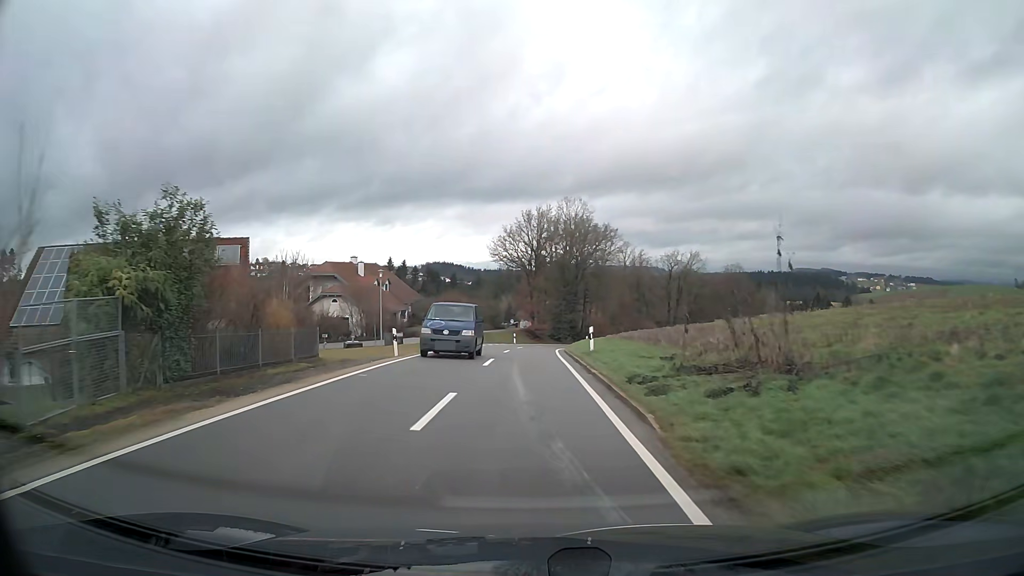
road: tertiary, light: Day
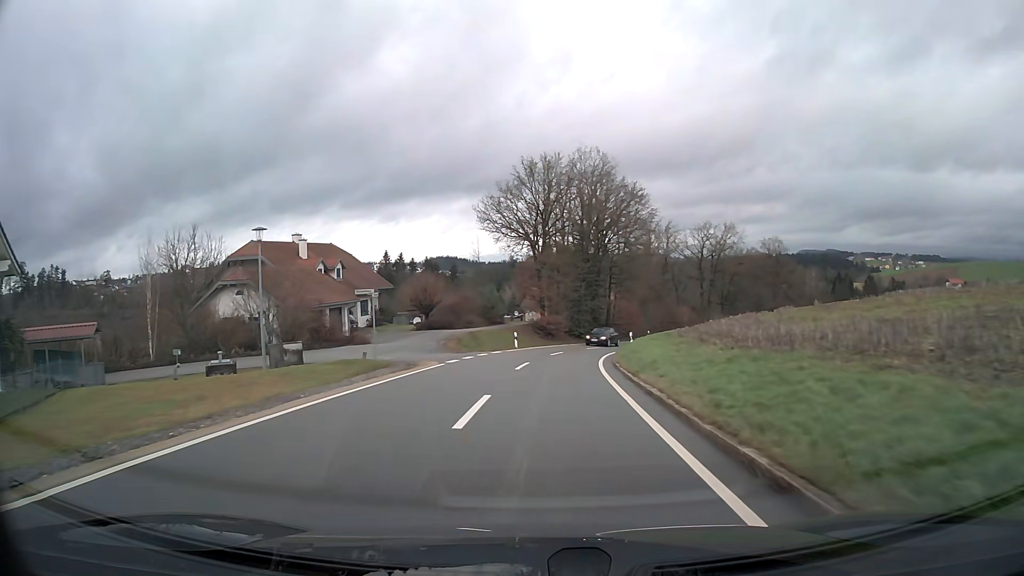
(-0.2, +23.5) m; 0°
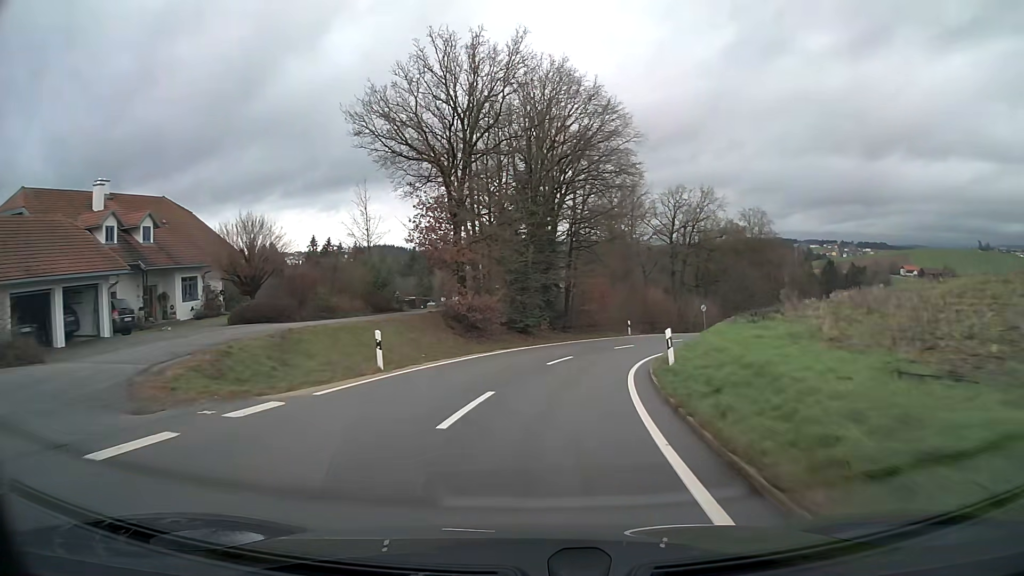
(+1.1, +24.0) m; +6°
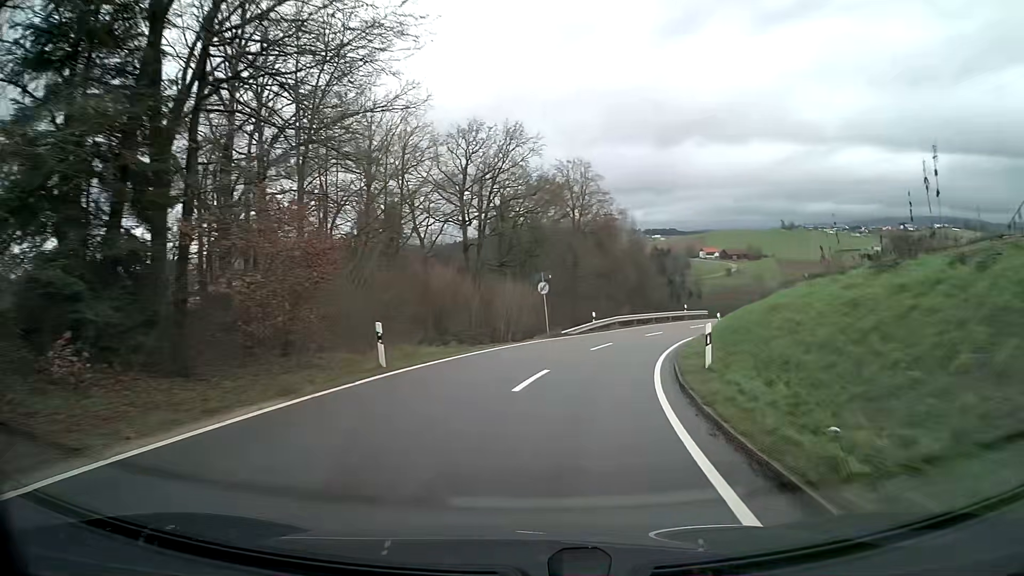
(+5.0, +31.2) m; +19°
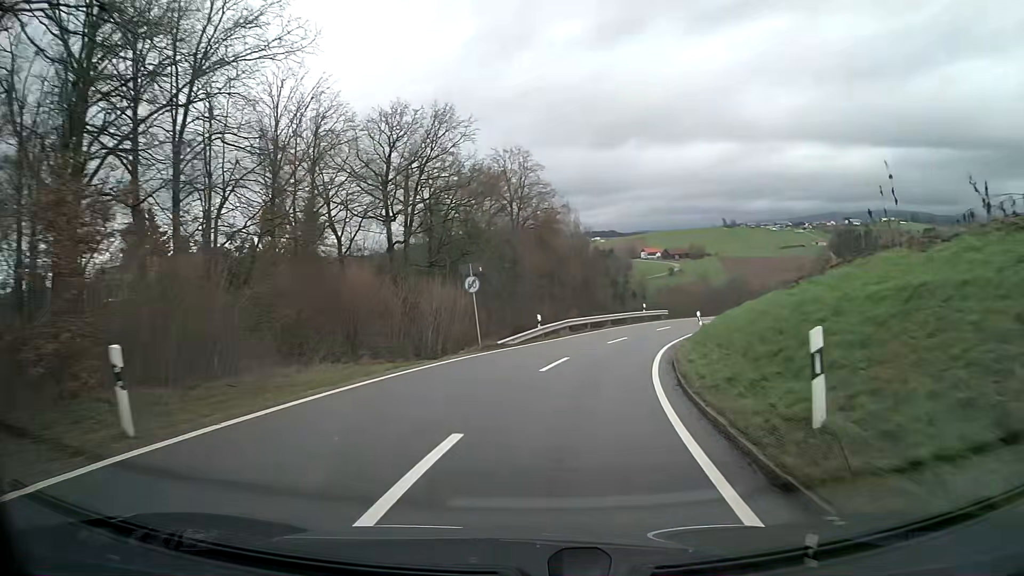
(+0.4, +8.1) m; +5°
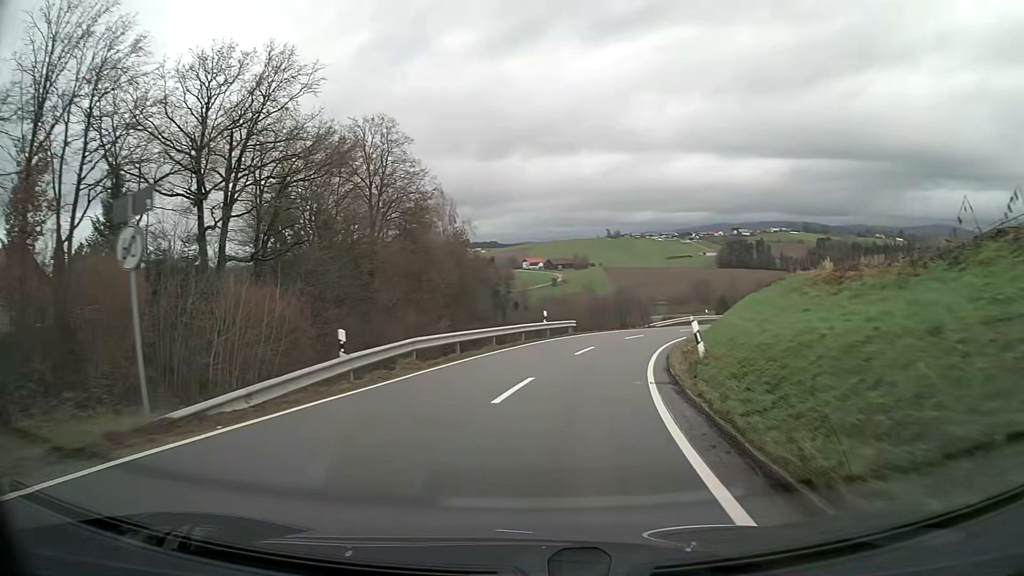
(+1.4, +16.3) m; +10°
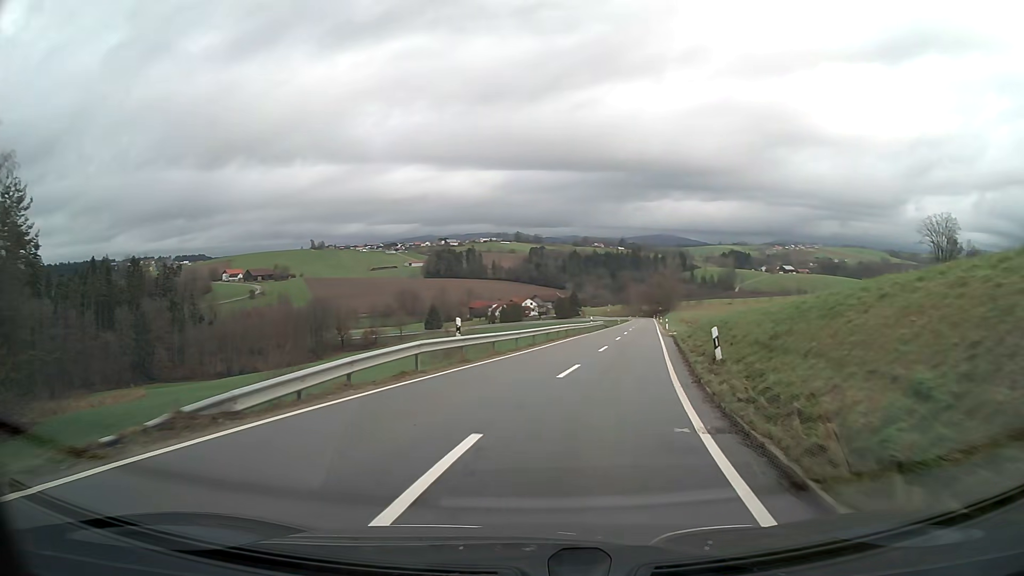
(+8.8, +40.6) m; +26°
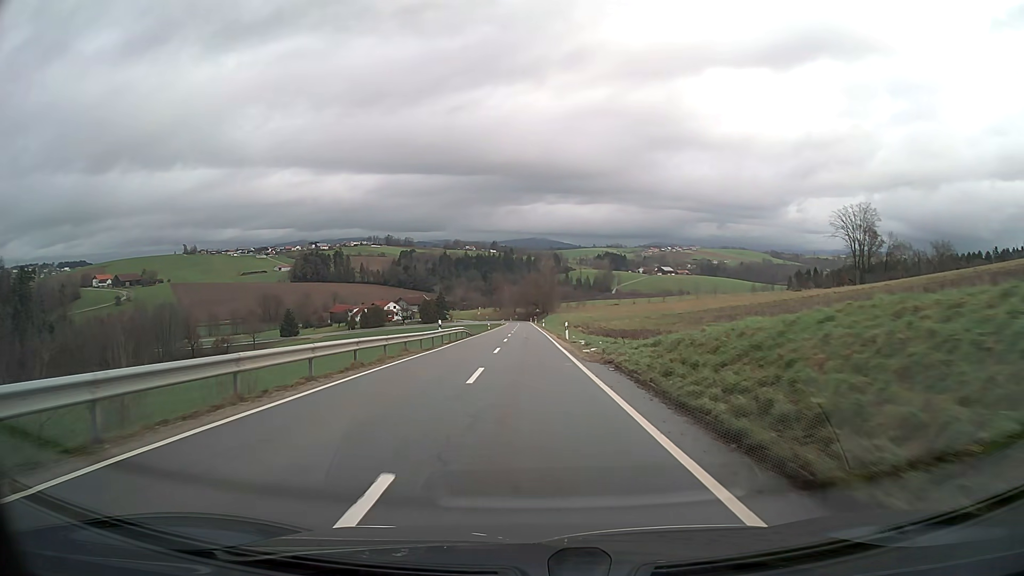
(+2.7, +25.5) m; +9°
